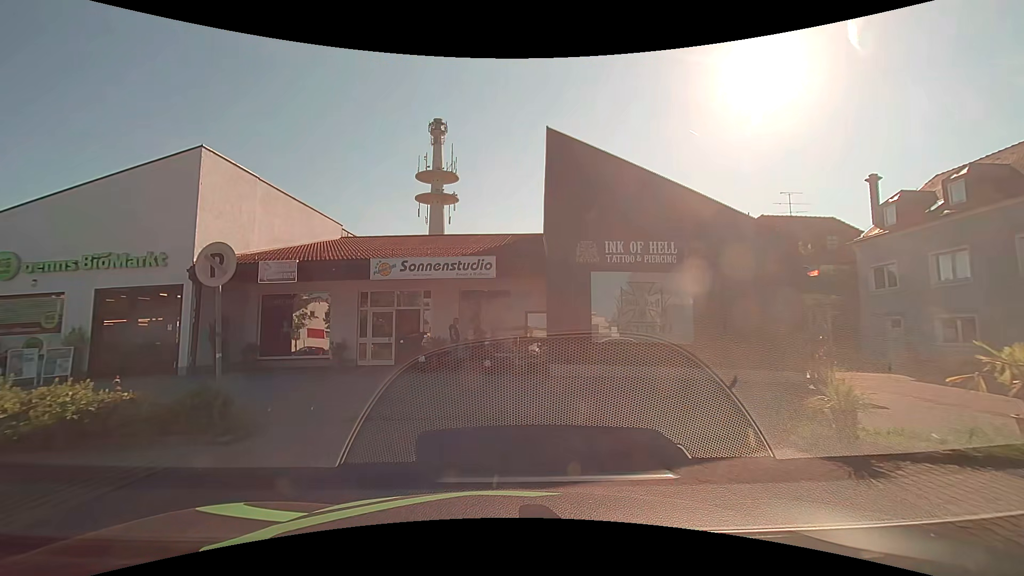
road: service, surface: asphalt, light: Day
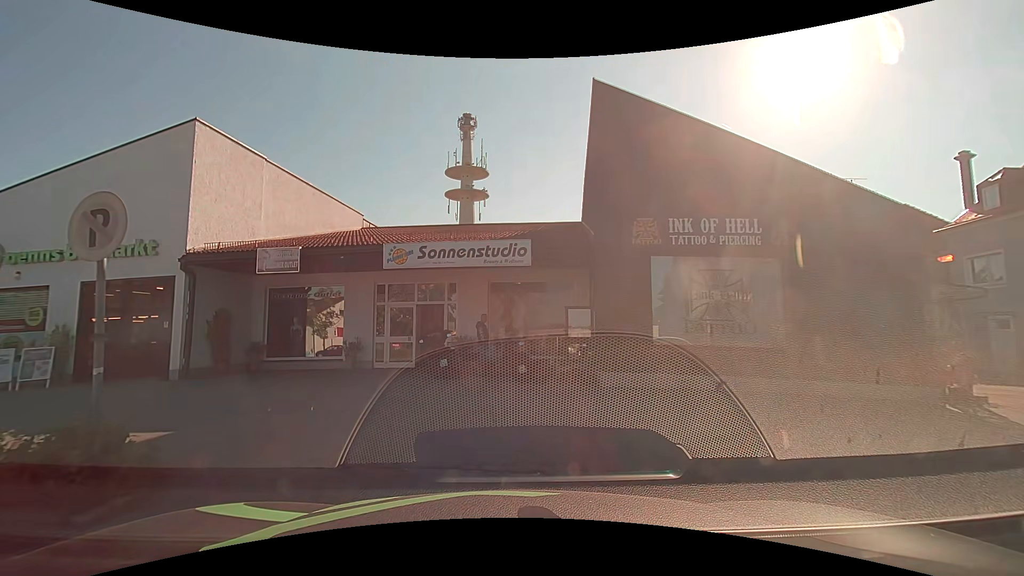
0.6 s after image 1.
(-0.1, +2.6) m; -4°
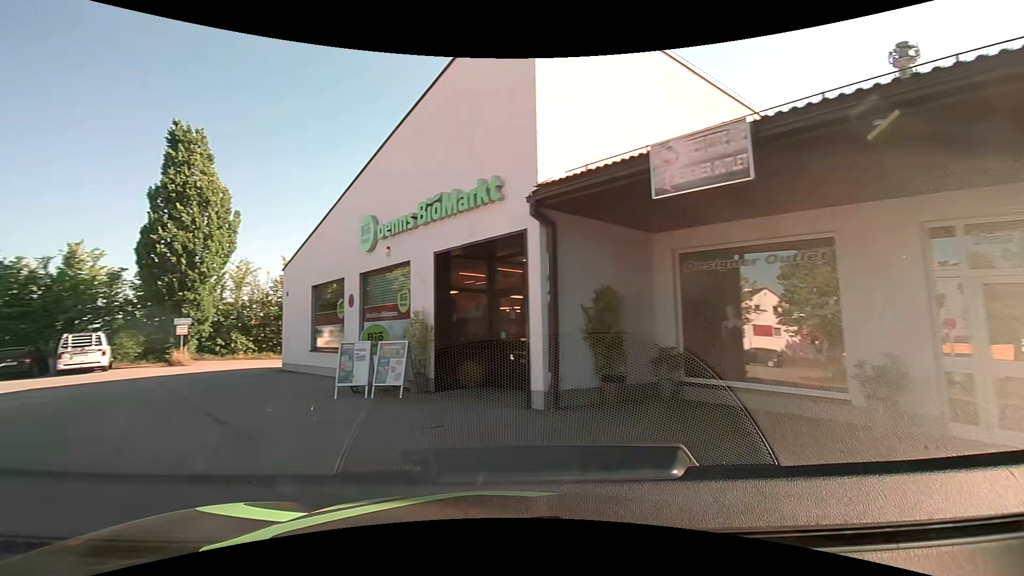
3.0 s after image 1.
(-2.9, +8.9) m; -43°
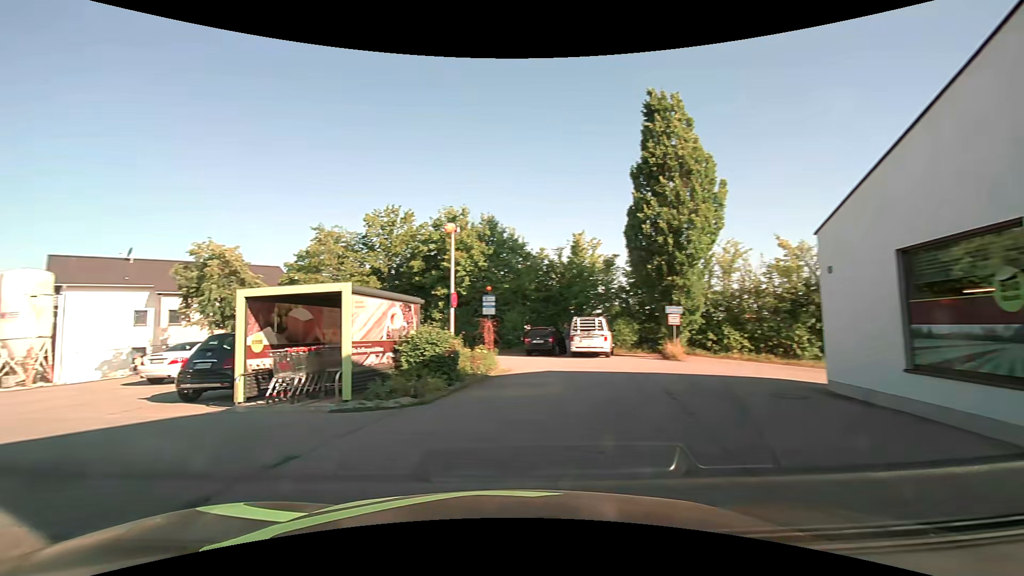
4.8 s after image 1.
(-3.1, +6.7) m; -50°
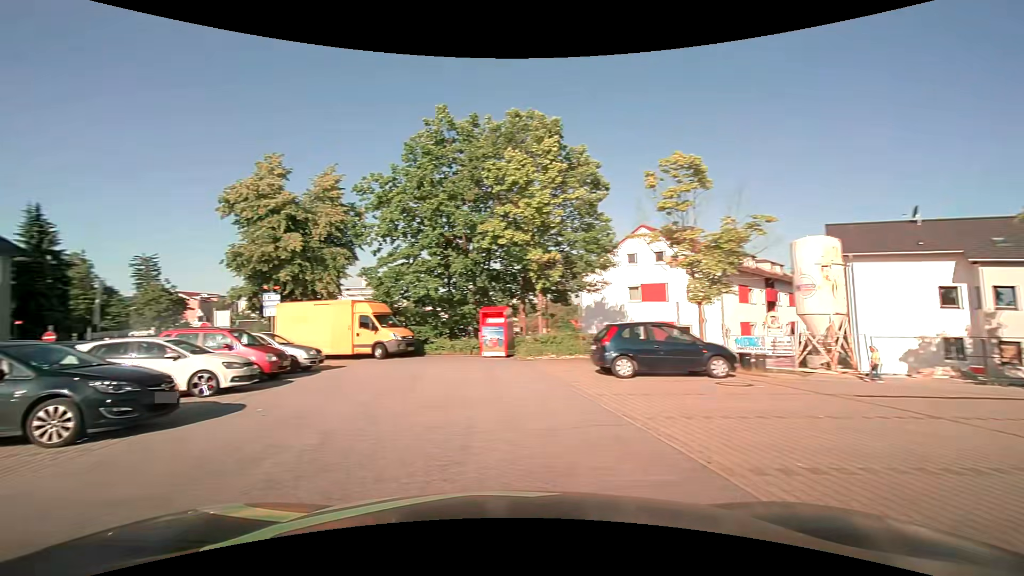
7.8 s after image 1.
(-7.0, +9.2) m; -74°
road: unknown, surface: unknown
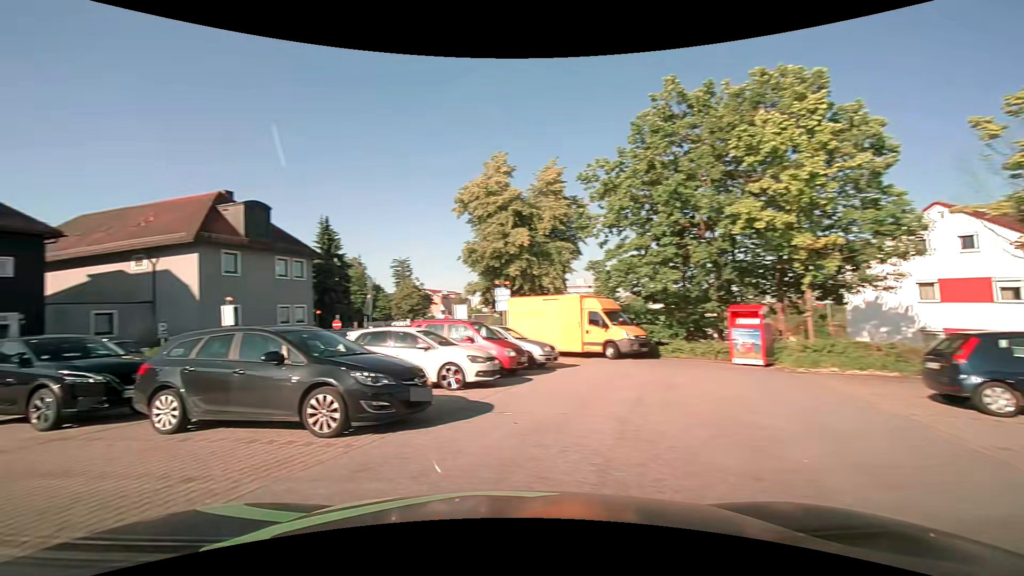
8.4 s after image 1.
(-0.4, +2.1) m; -24°
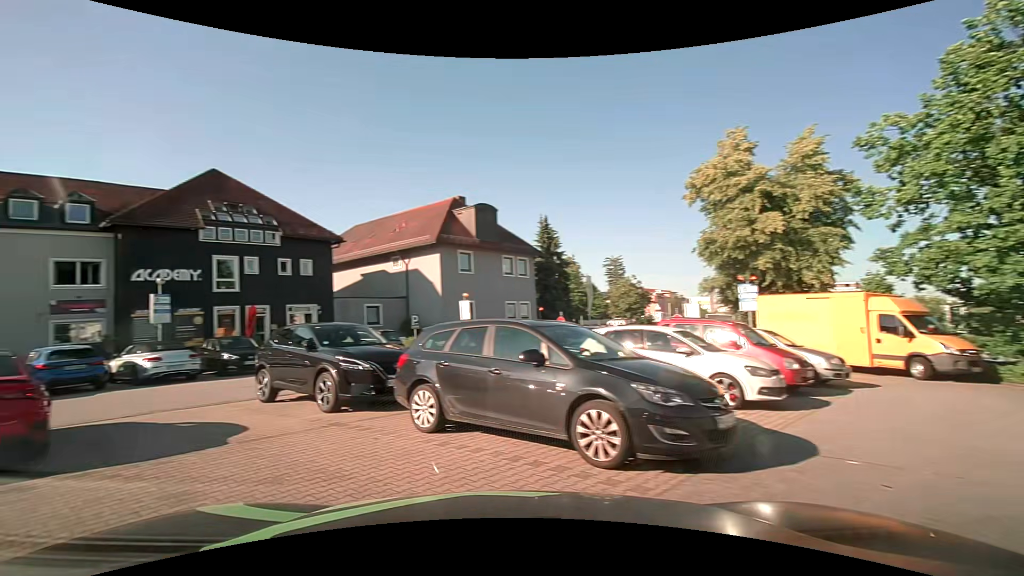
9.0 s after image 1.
(-0.4, +1.9) m; -24°
